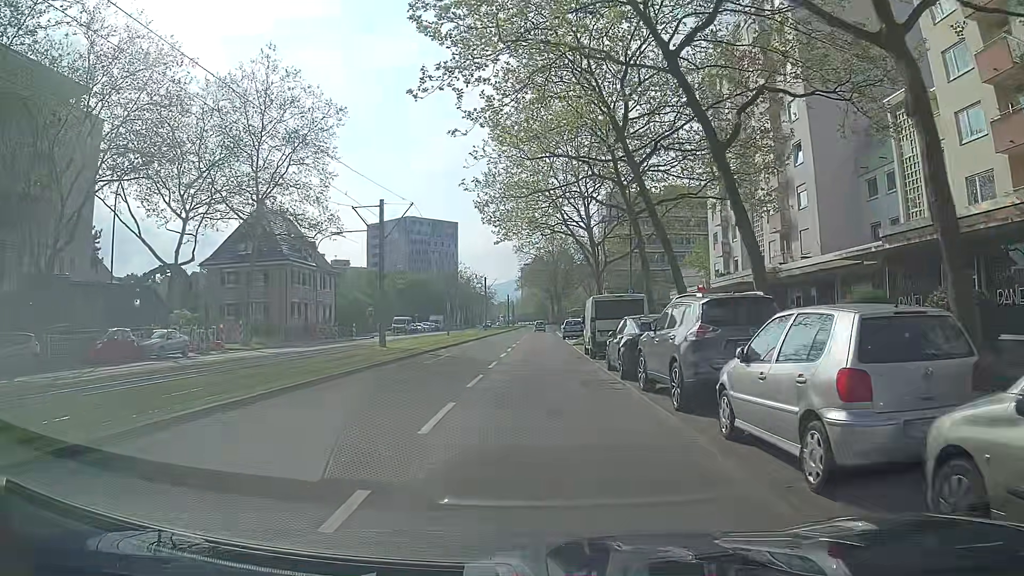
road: tertiary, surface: asphalt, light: Day
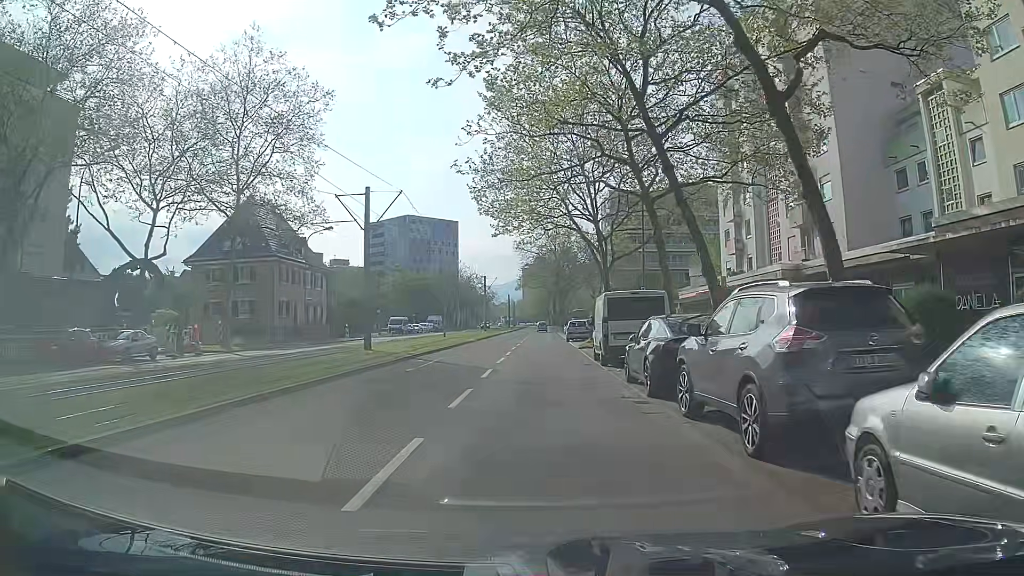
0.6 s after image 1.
(+0.1, +3.5) m; +1°
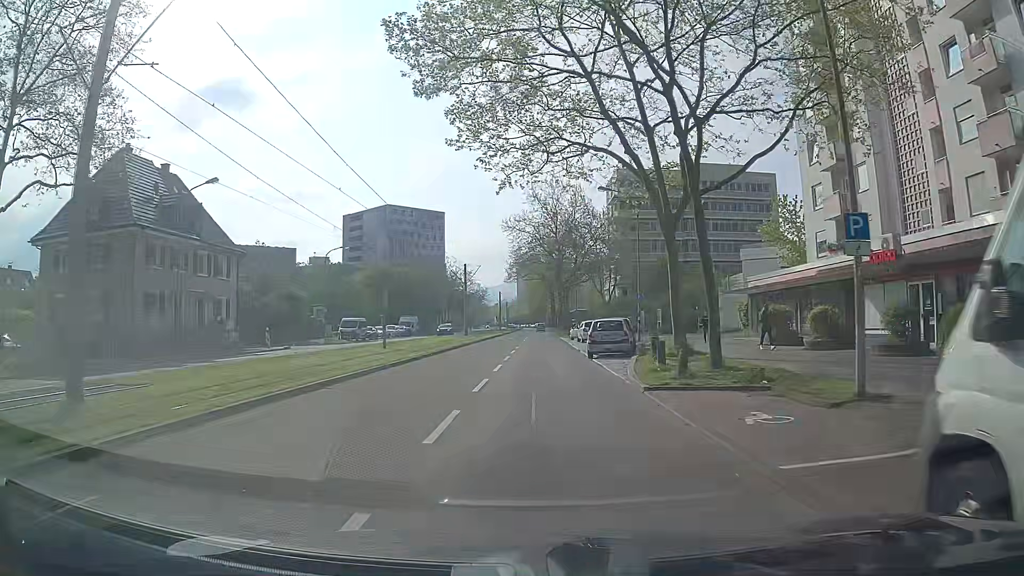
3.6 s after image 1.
(+0.1, +21.2) m; 0°
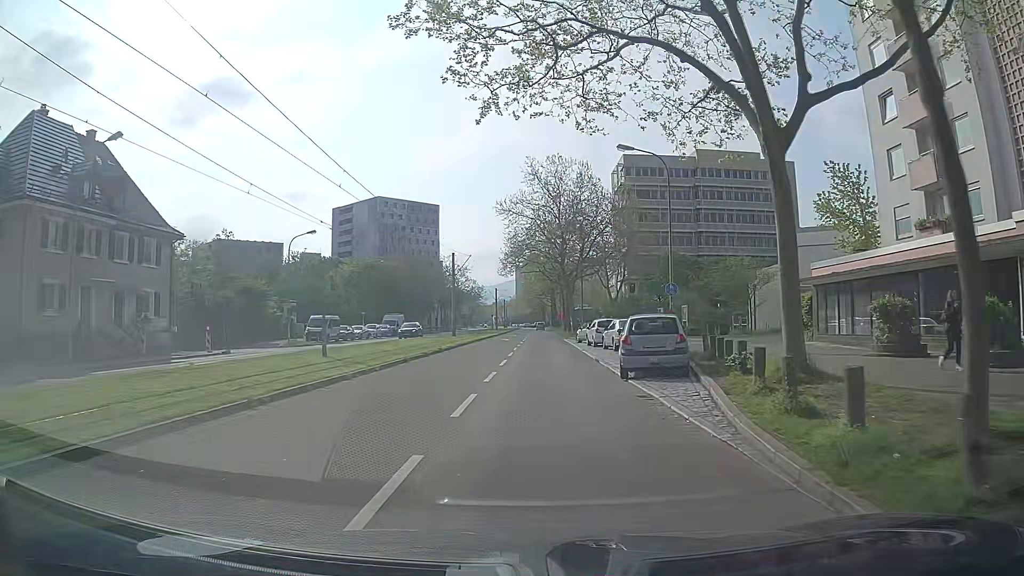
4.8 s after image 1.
(+0.1, +9.9) m; +1°
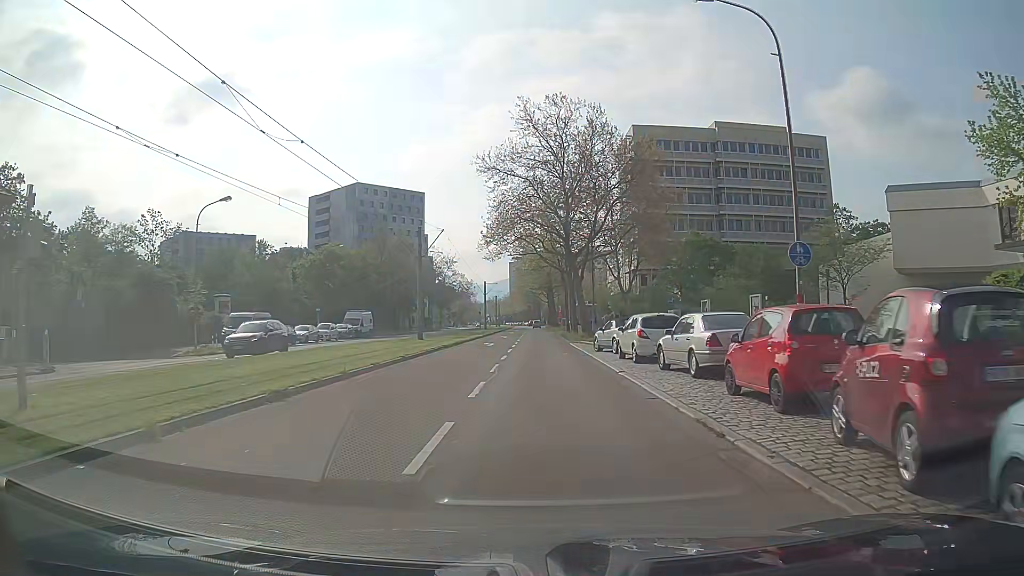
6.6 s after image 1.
(-0.1, +15.8) m; 0°
(0, +10) (0, +20) (+1, +30) (+1, +40) (+1, +50) (+1, +60) (+1, +70) (+1, +80) (+2, +90) (+2, +100) m
